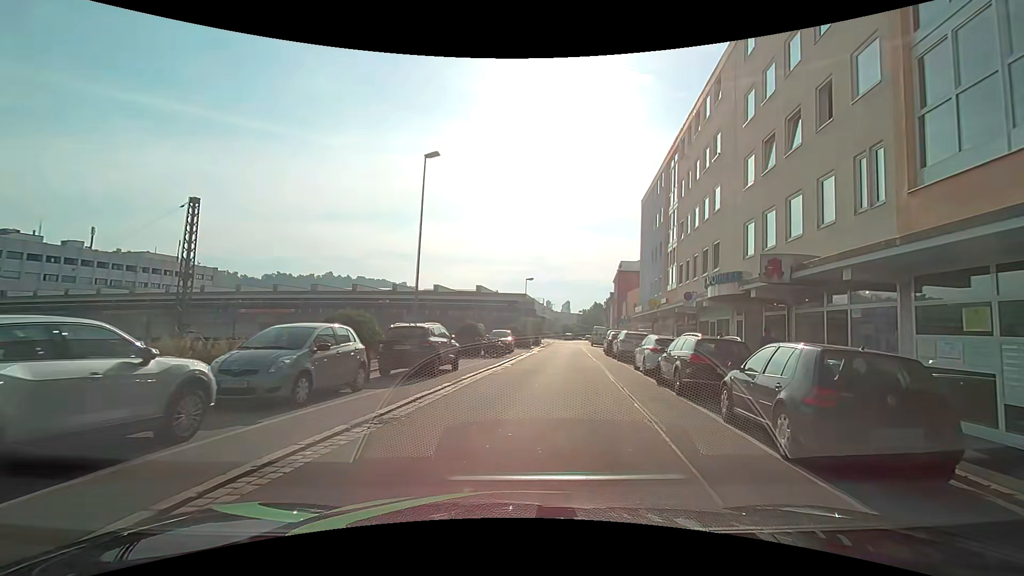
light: Day
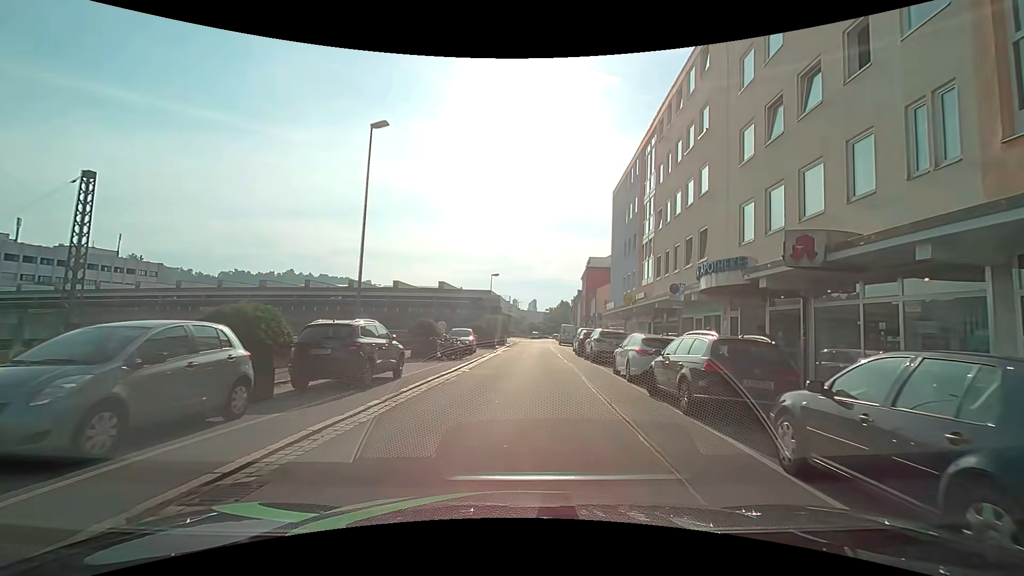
(+0.1, +3.4) m; +4°
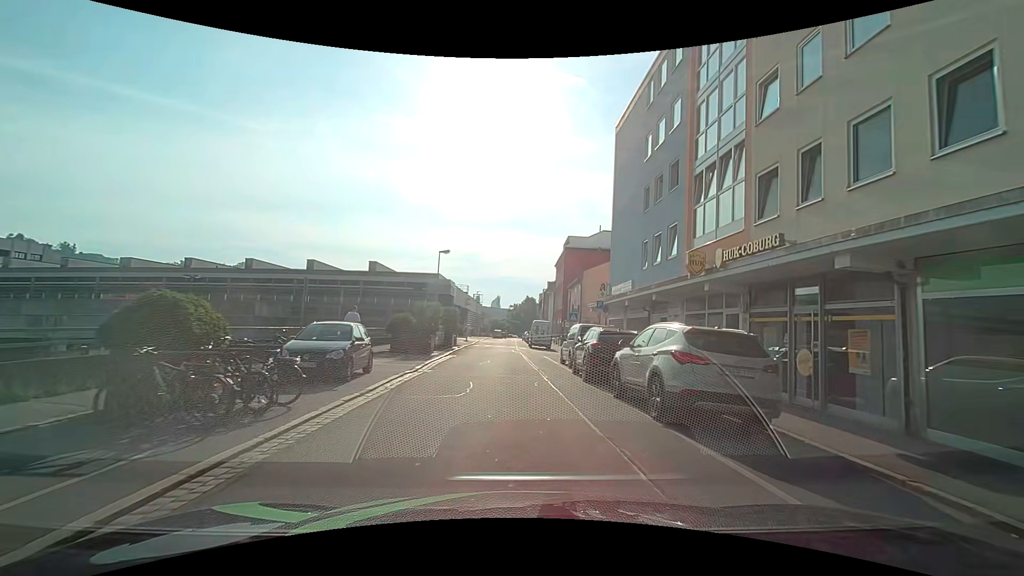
(+0.4, +16.6) m; +4°
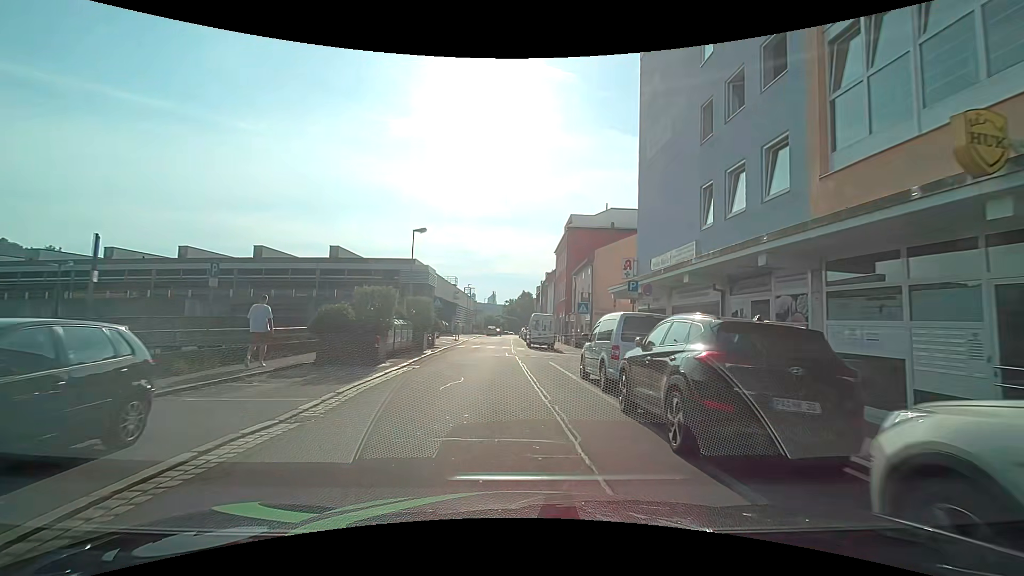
(+0.1, +8.9) m; +2°
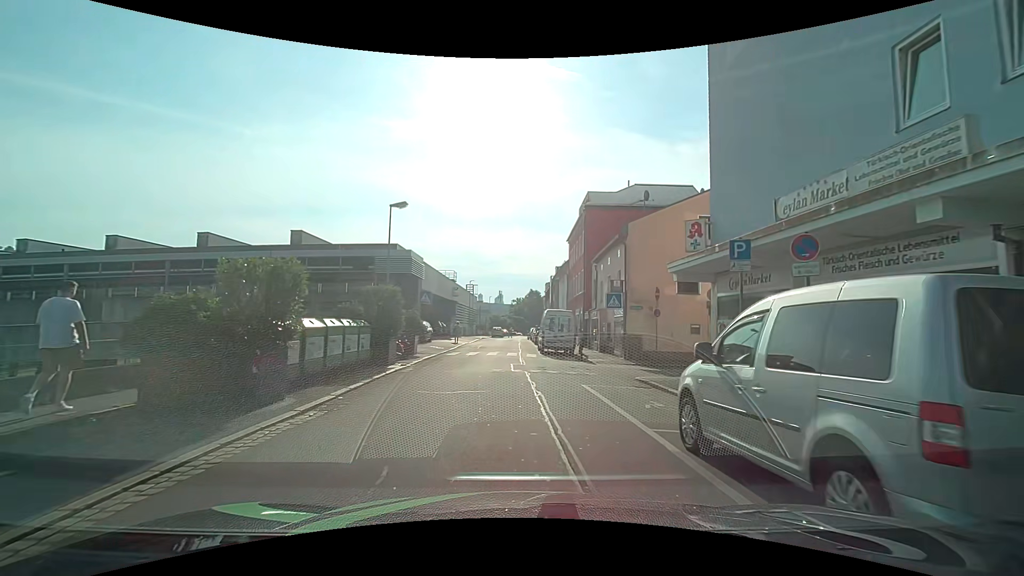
(-0.2, +8.1) m; -2°
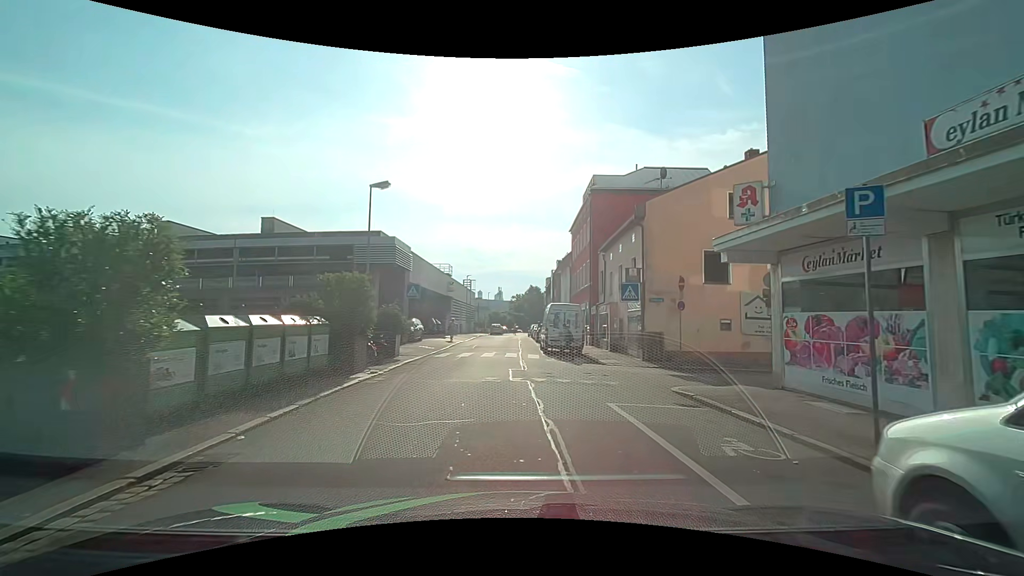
(0.0, +3.5) m; 0°
(0, +10) (0, +20) (-1, +30) (-1, +40) (-1, +50) (-1, +60) (-1, +70) (0, +80) (0, +90) (+1, +100) m
